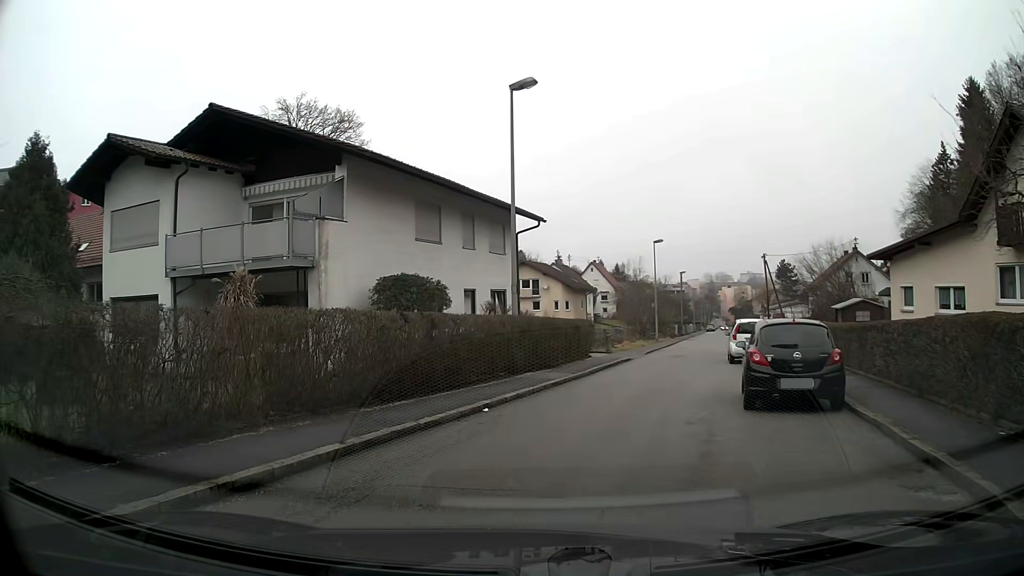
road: residential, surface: asphalt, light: Day
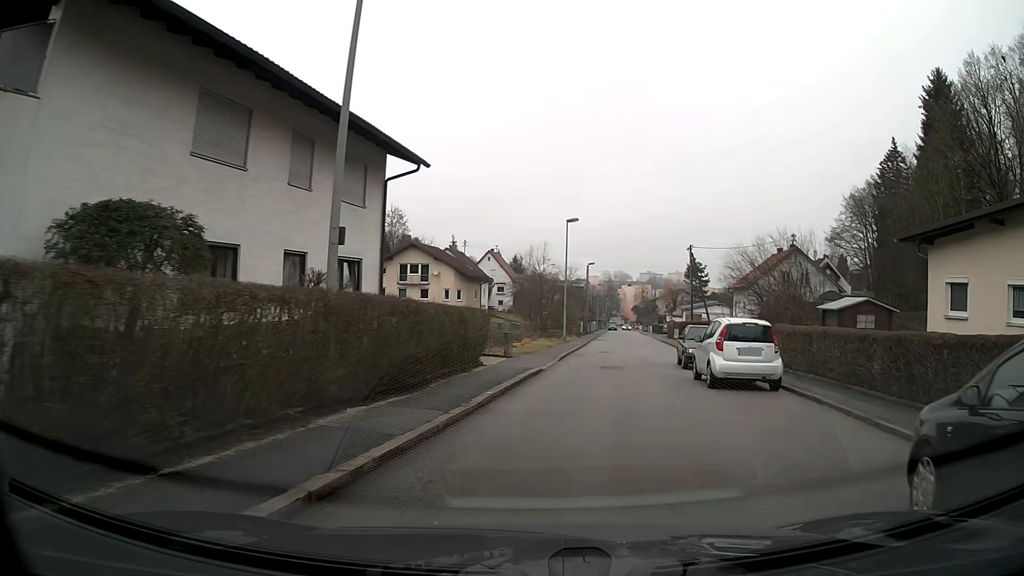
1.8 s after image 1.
(+0.7, +9.7) m; +10°
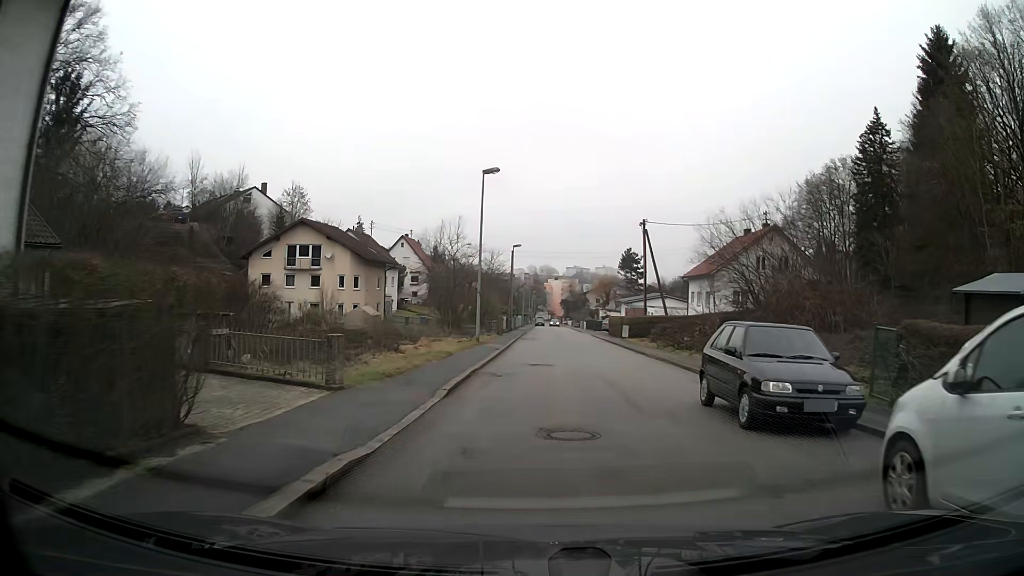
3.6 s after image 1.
(+0.8, +13.2) m; +6°
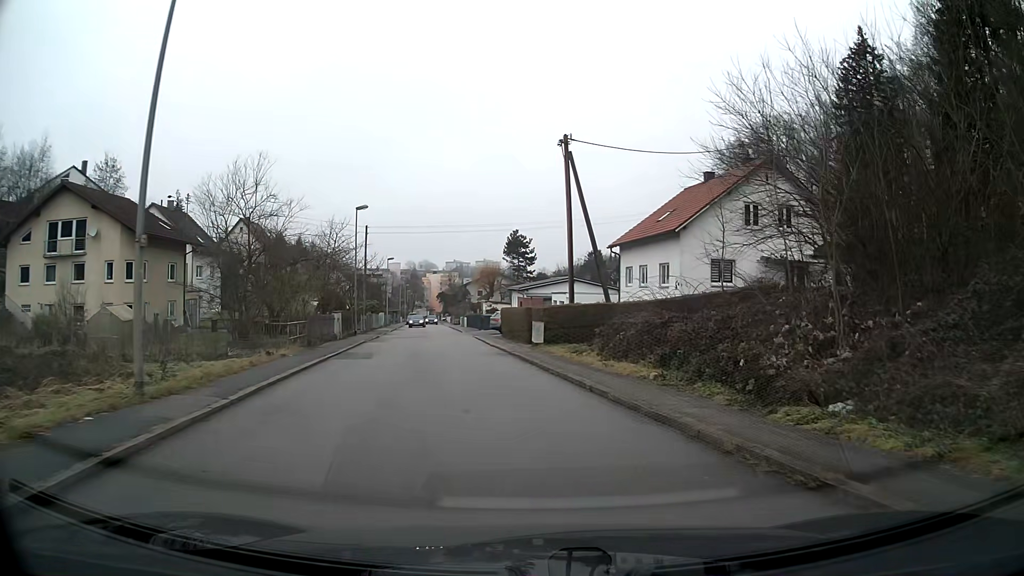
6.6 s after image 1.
(+1.6, +21.1) m; +9°
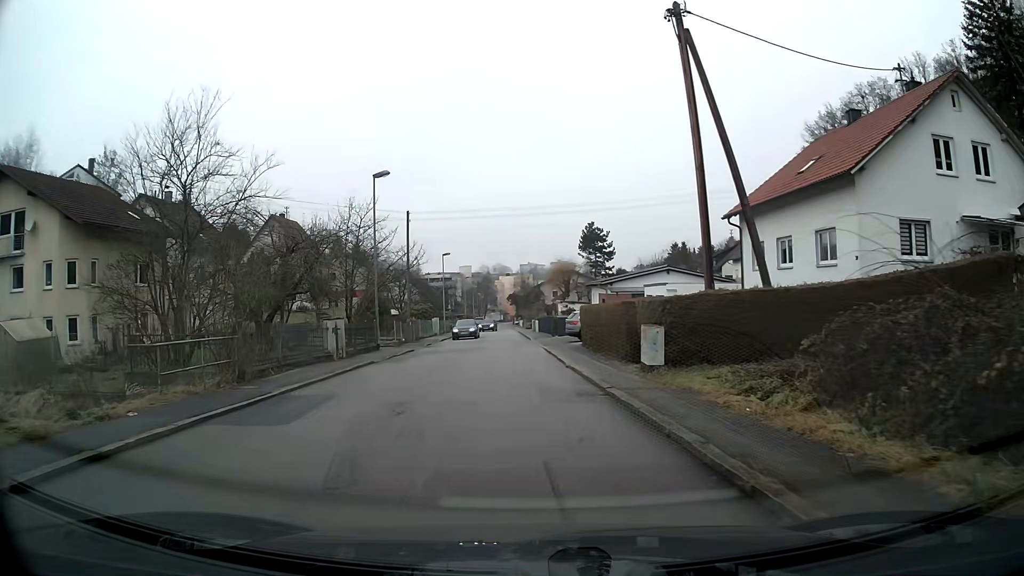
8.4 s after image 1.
(-0.6, +12.1) m; -6°
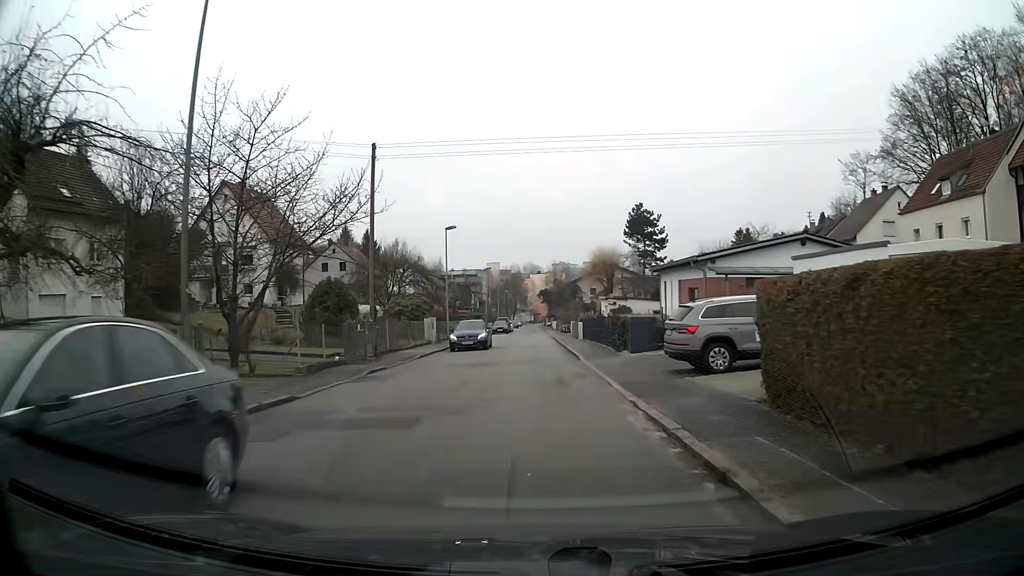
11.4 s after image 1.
(-0.5, +20.1) m; -2°
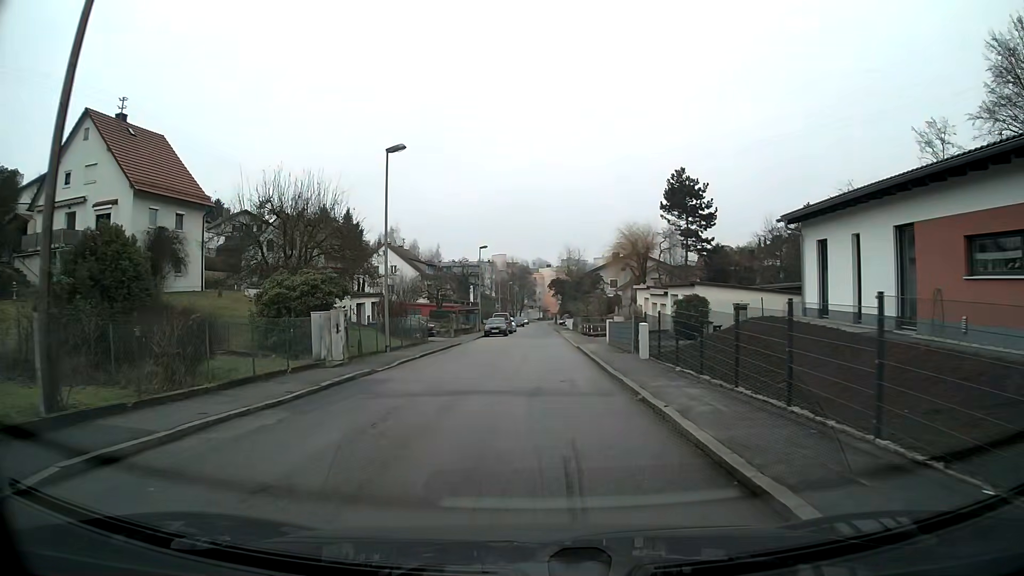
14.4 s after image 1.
(-0.1, +22.1) m; -1°
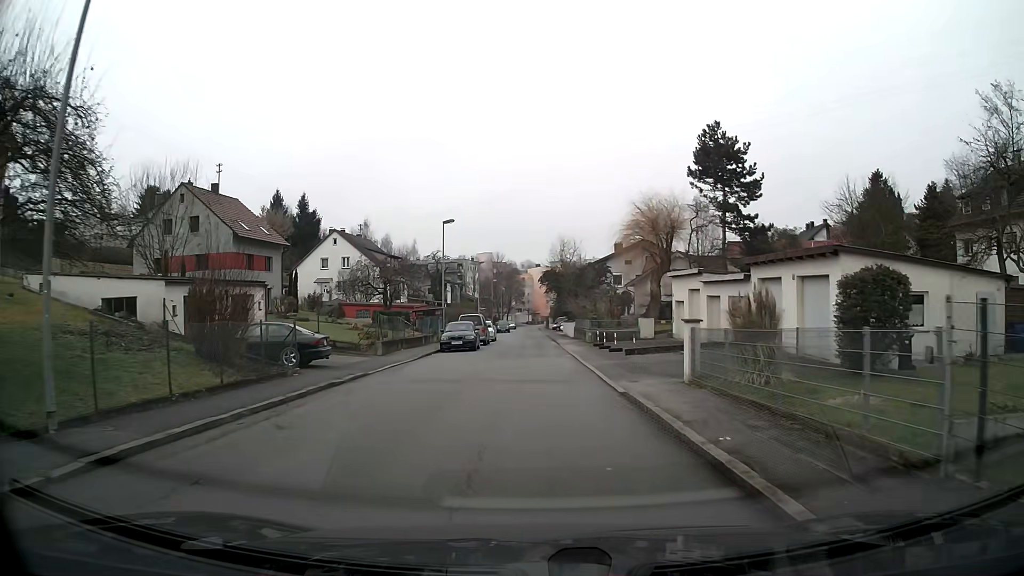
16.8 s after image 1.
(+0.2, +19.0) m; +1°
(0, +10) (0, +20) (0, +30) (0, +40) (0, +50) (-1, +60) (-1, +70) (-1, +80) (-1, +90) (-1, +100) m
